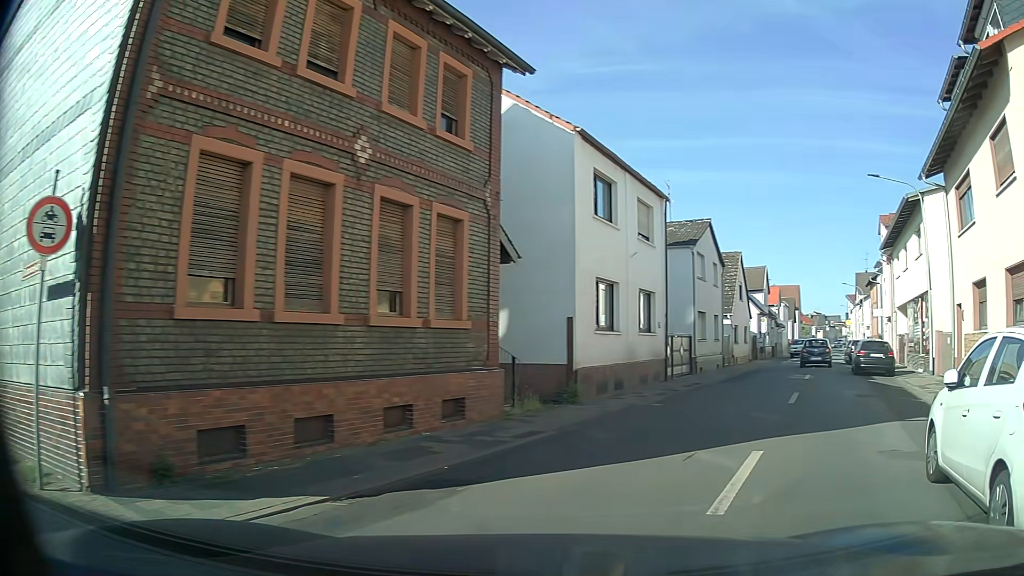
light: Day
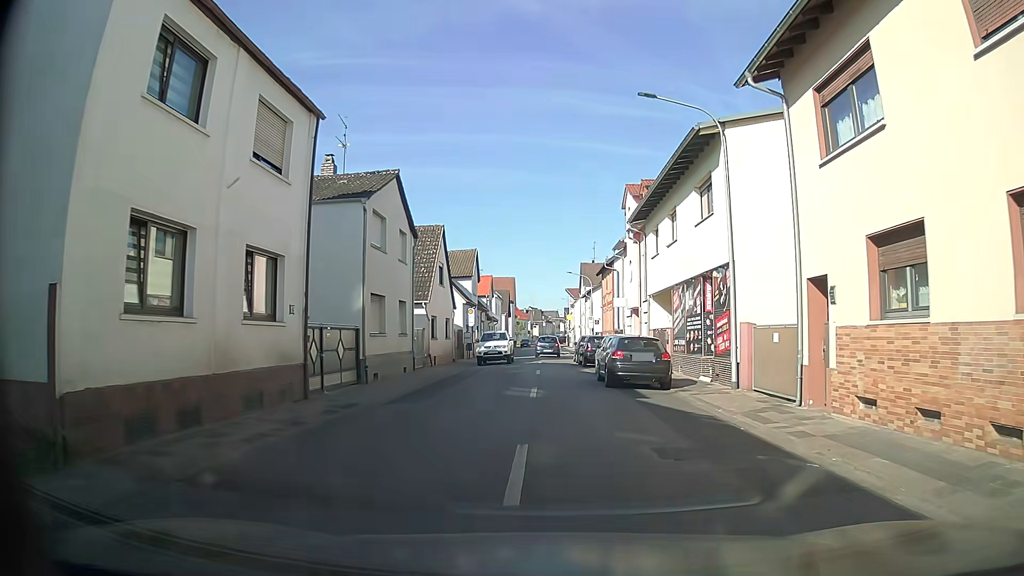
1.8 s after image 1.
(+2.7, +9.0) m; +25°
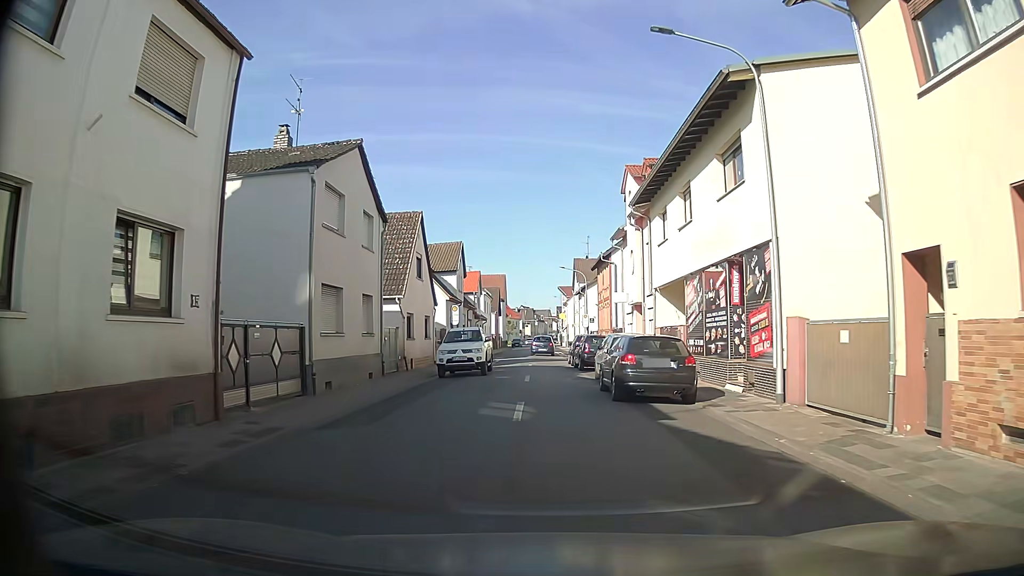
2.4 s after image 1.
(0.0, +4.1) m; +1°
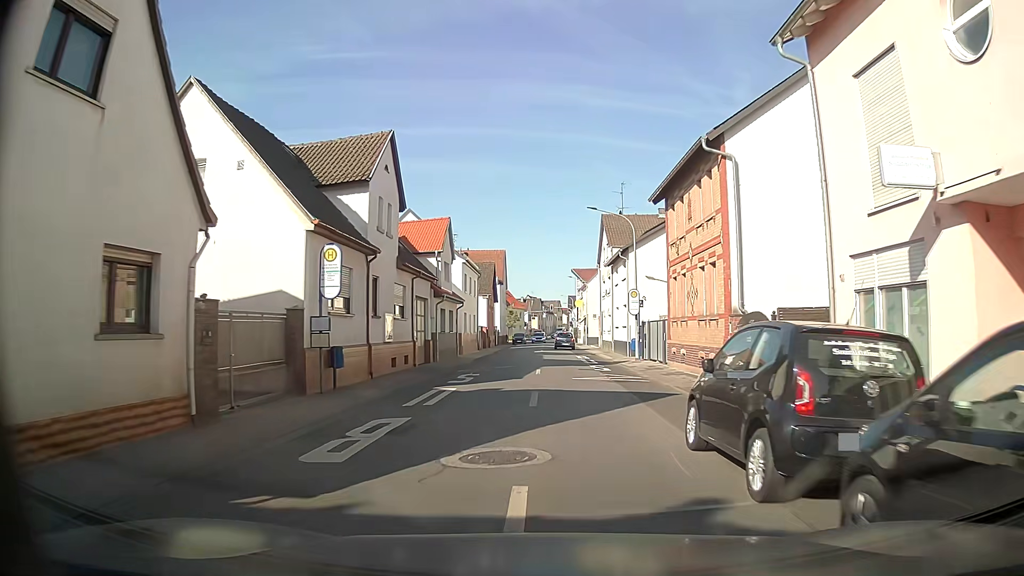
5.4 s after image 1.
(-0.5, +26.6) m; -1°
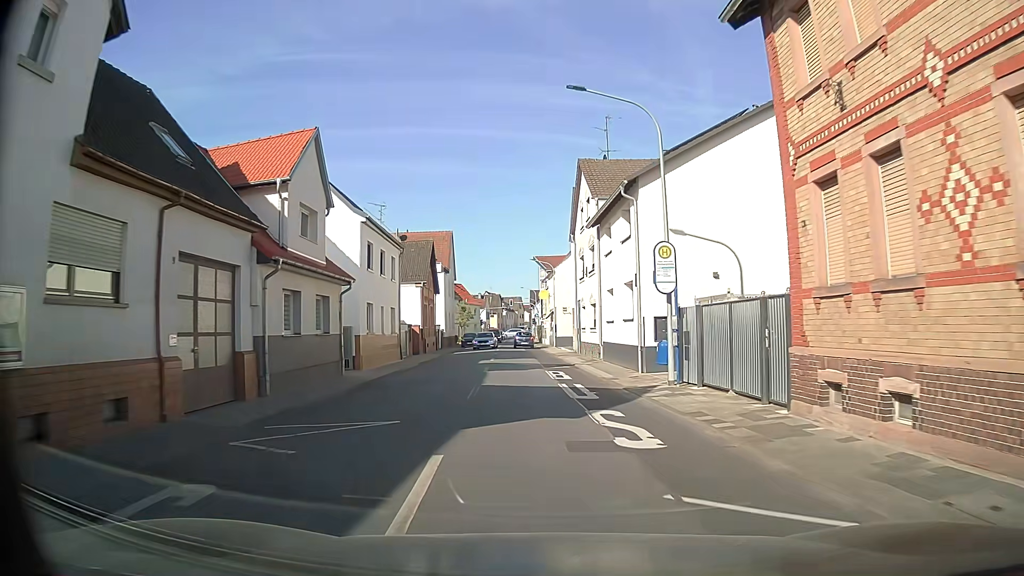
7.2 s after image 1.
(+0.5, +16.9) m; +4°
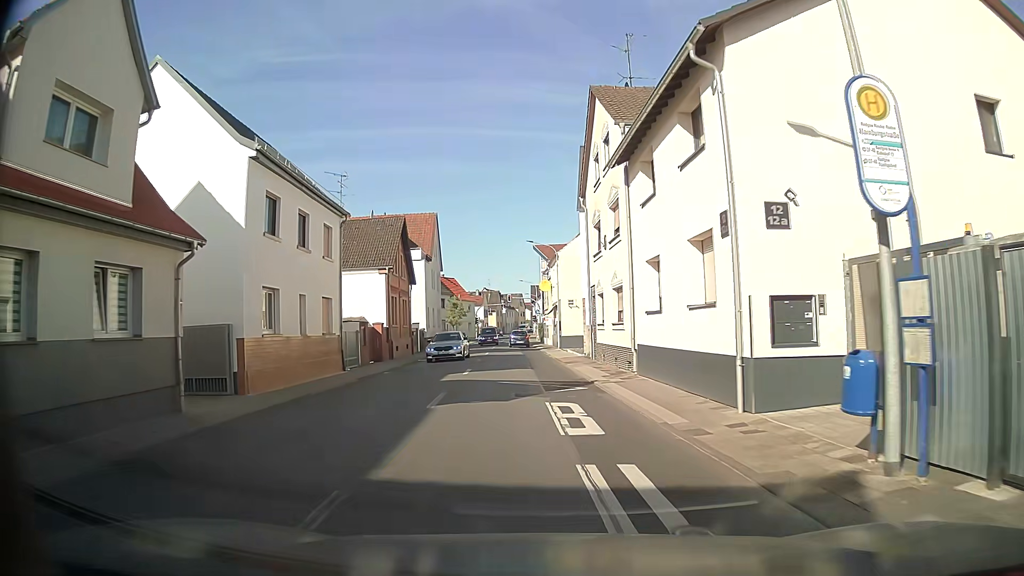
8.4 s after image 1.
(0.0, +11.1) m; -1°
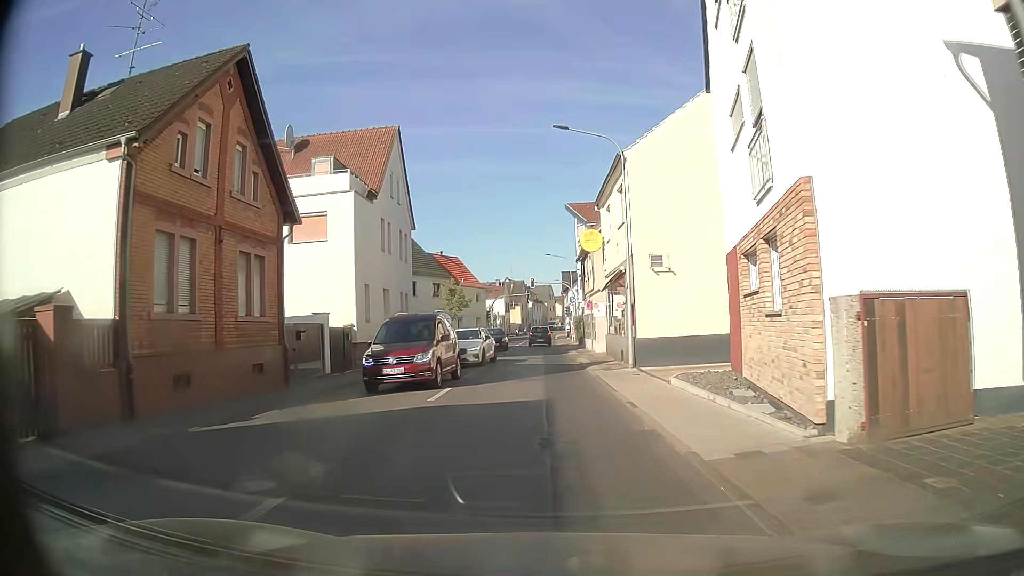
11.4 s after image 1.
(-0.6, +26.9) m; -1°
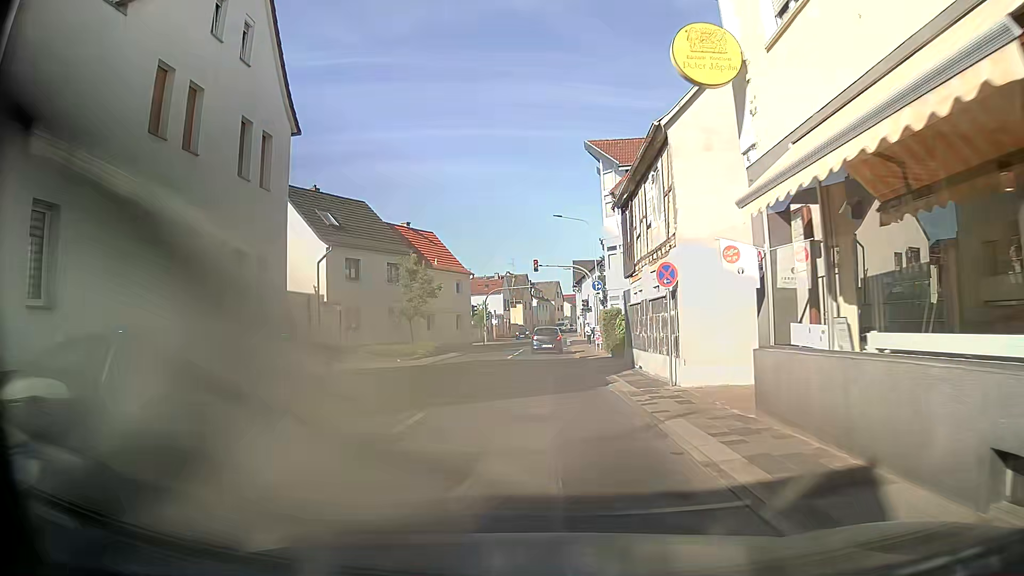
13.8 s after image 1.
(-0.6, +20.5) m; -3°
